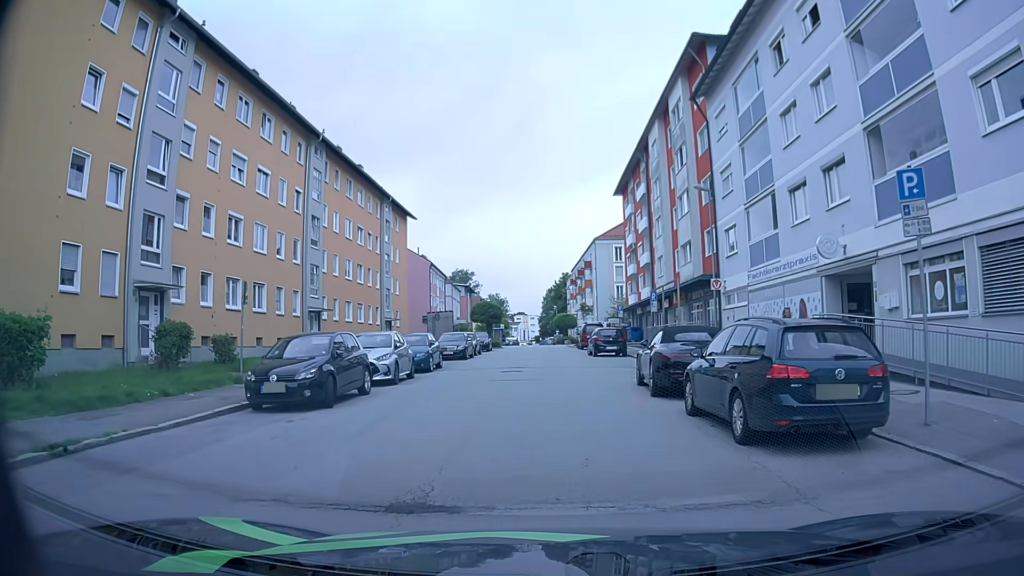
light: Day
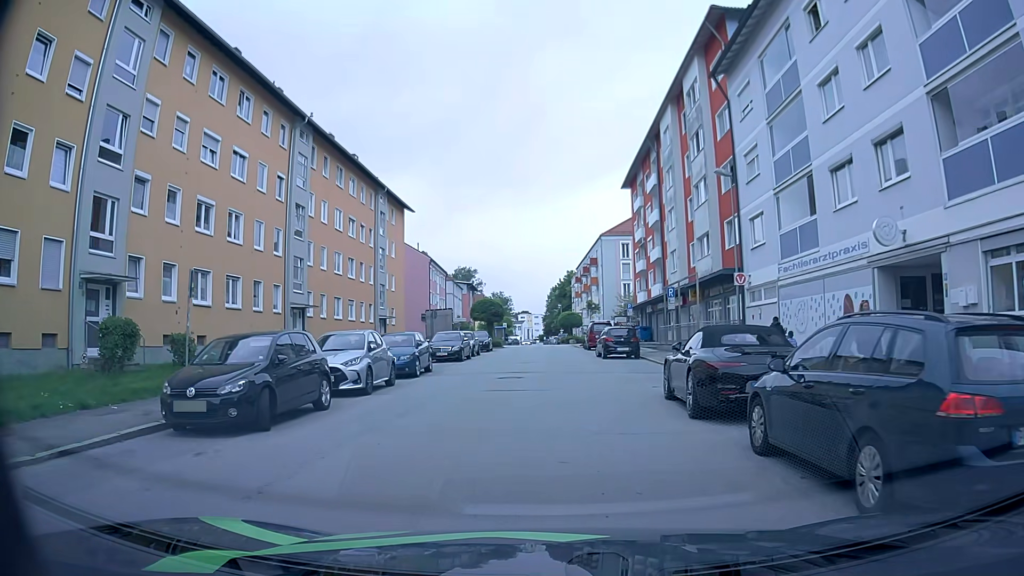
(0.0, +3.3) m; +1°
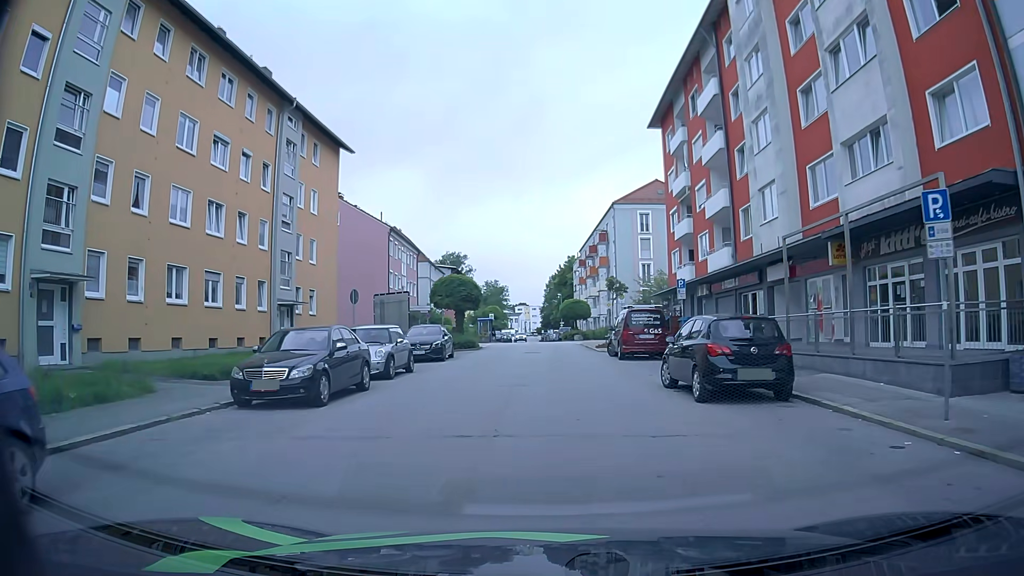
(-0.1, +19.6) m; 0°
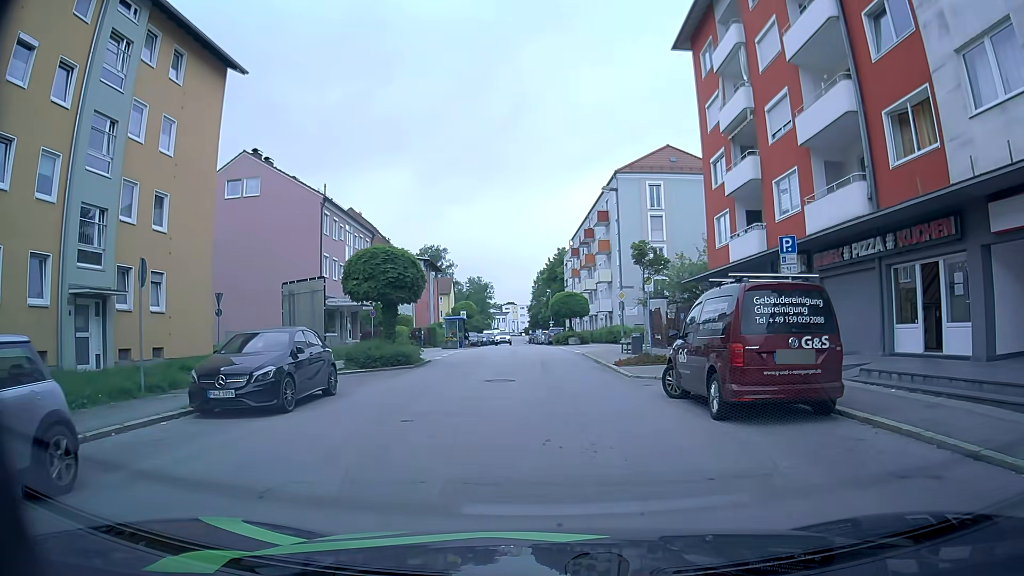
(+0.1, +14.8) m; +2°
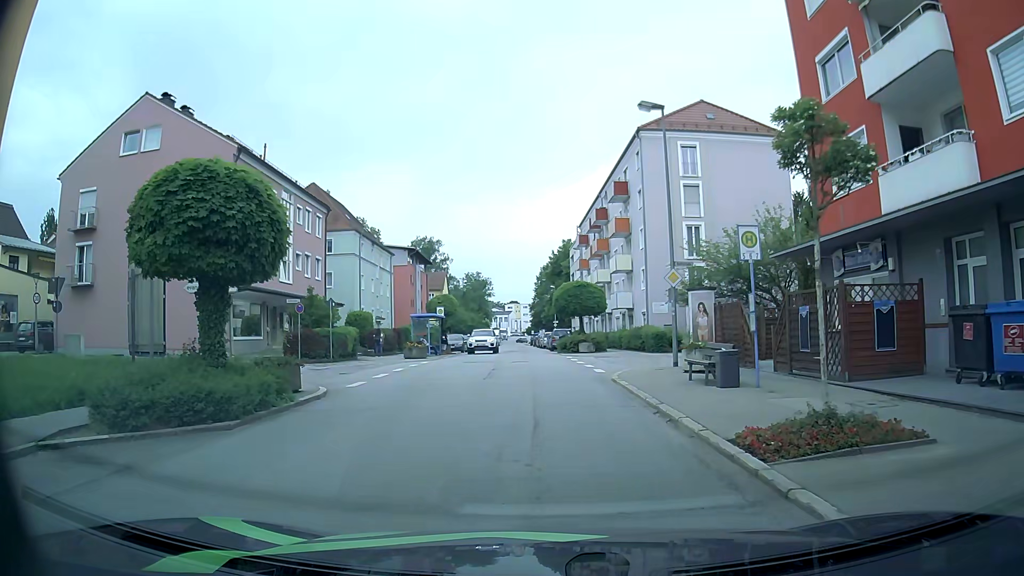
(-0.4, +13.3) m; -2°
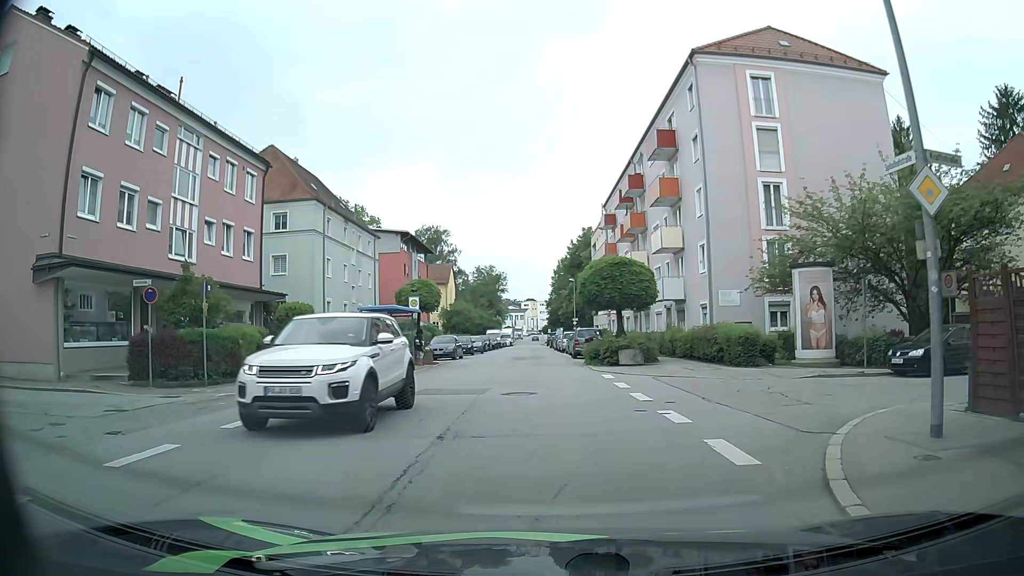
(-0.2, +13.4) m; -2°
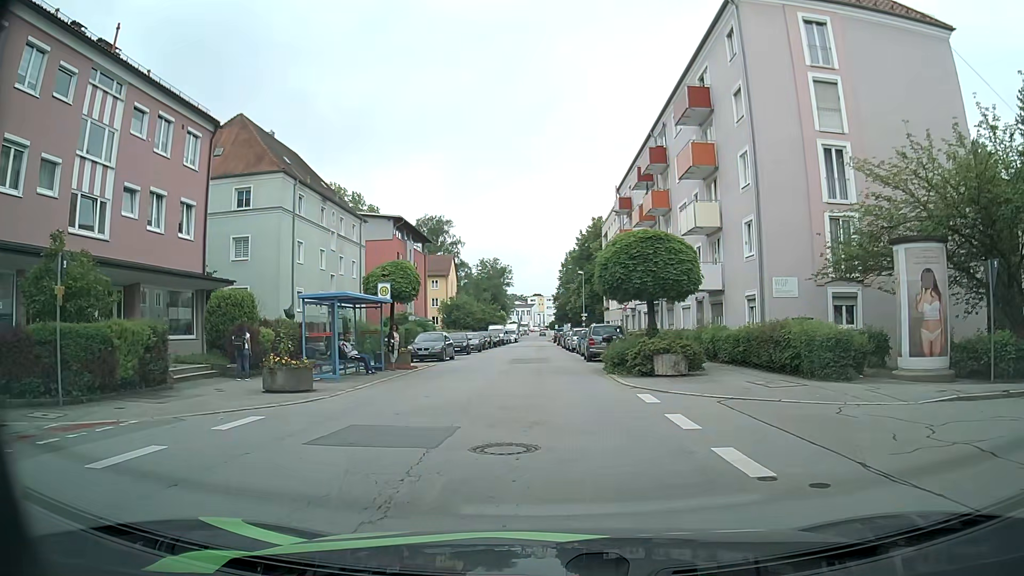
(0.0, +6.7) m; -1°
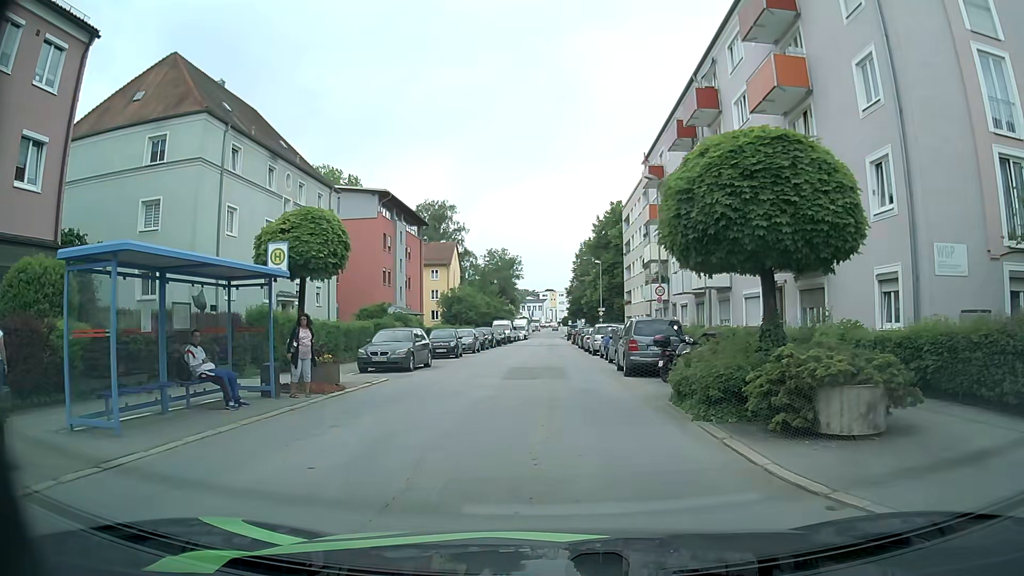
(+0.1, +10.4) m; +1°
(0, +10) (0, +20) (-1, +30) (-1, +40) (-1, +50) (-1, +60) (-1, +70) (-1, +80) (-1, +90) (-1, +100) m
